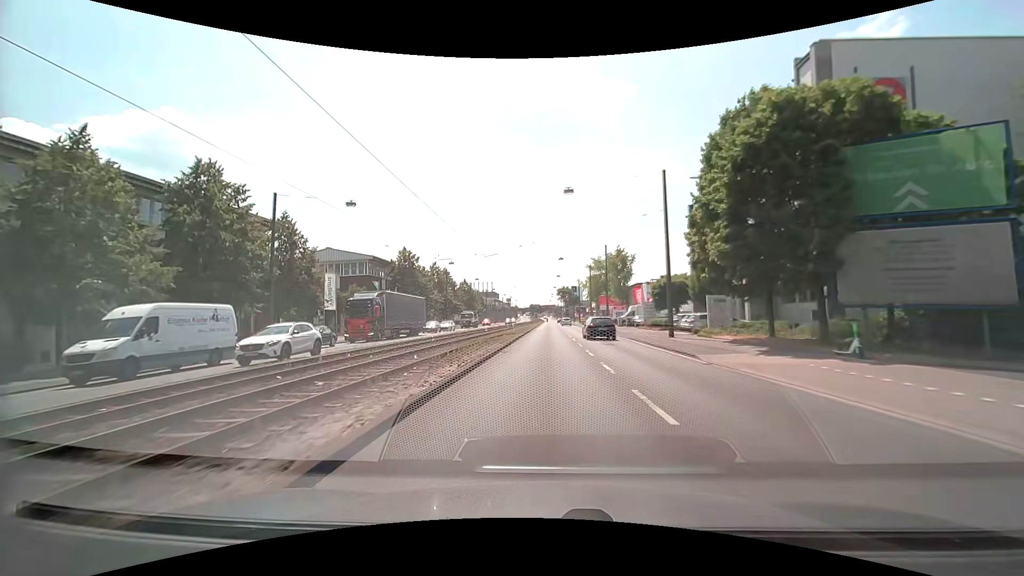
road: primary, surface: asphalt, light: Day
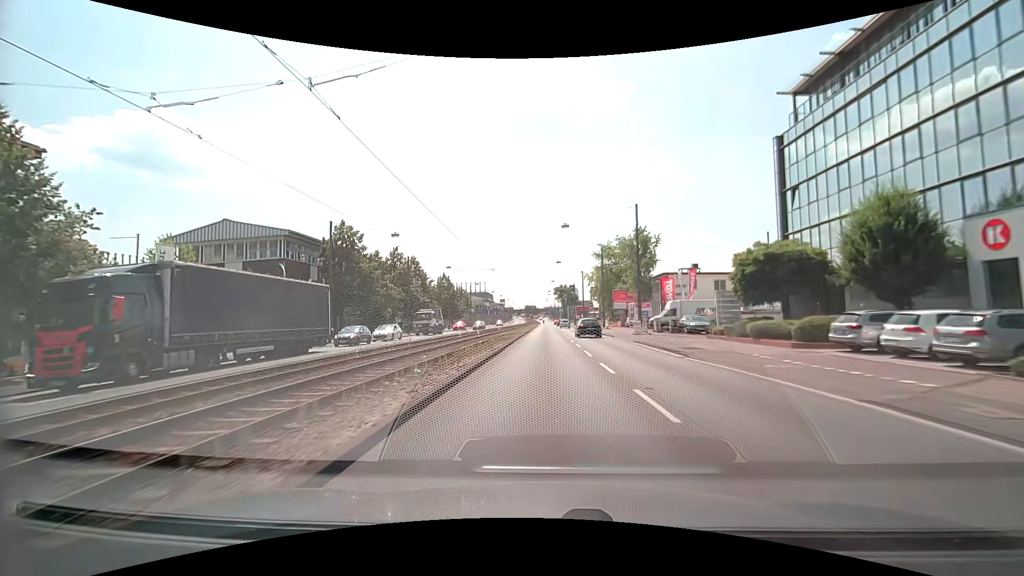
(+0.1, +23.8) m; +1°
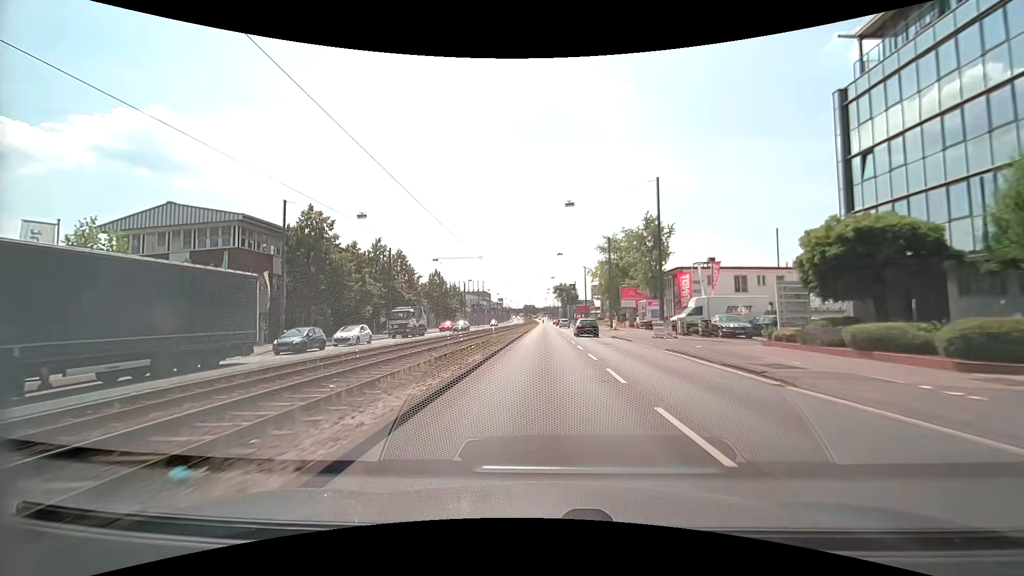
(0.0, +7.8) m; 0°
(0, +10) (0, +20) (0, +30) (0, +40) (0, +50) (0, +60) (0, +70) (0, +80) (0, +90) (0, +100) m
